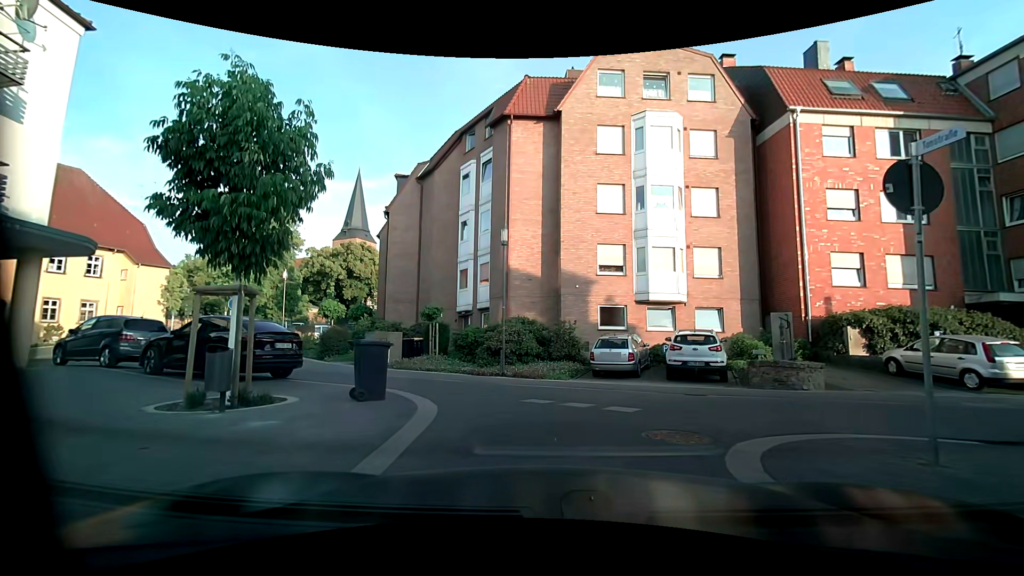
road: residential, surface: paving_stones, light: Day
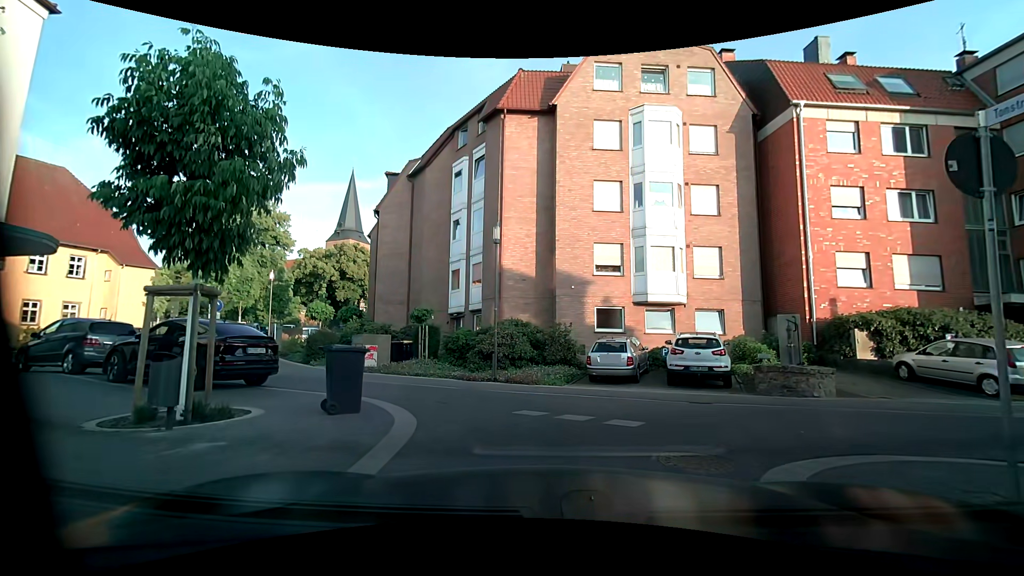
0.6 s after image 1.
(0.0, +0.9) m; 0°
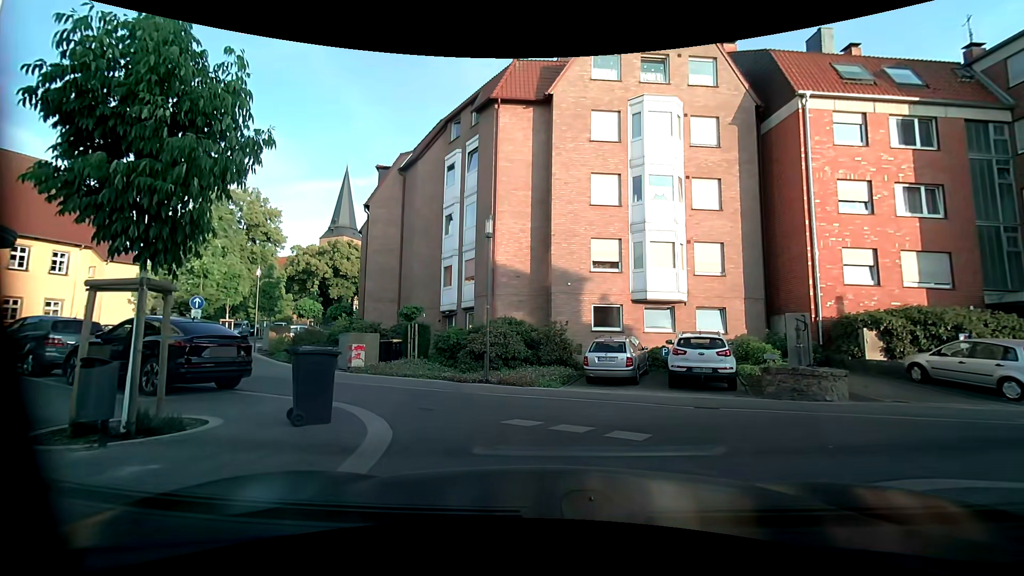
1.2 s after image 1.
(0.0, +0.9) m; +2°
